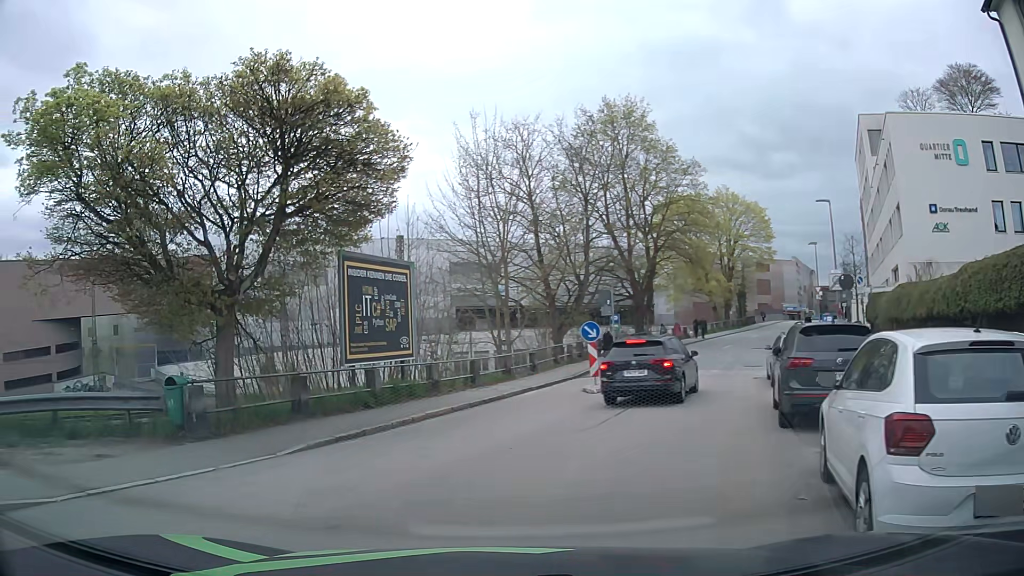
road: residential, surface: asphalt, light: Day
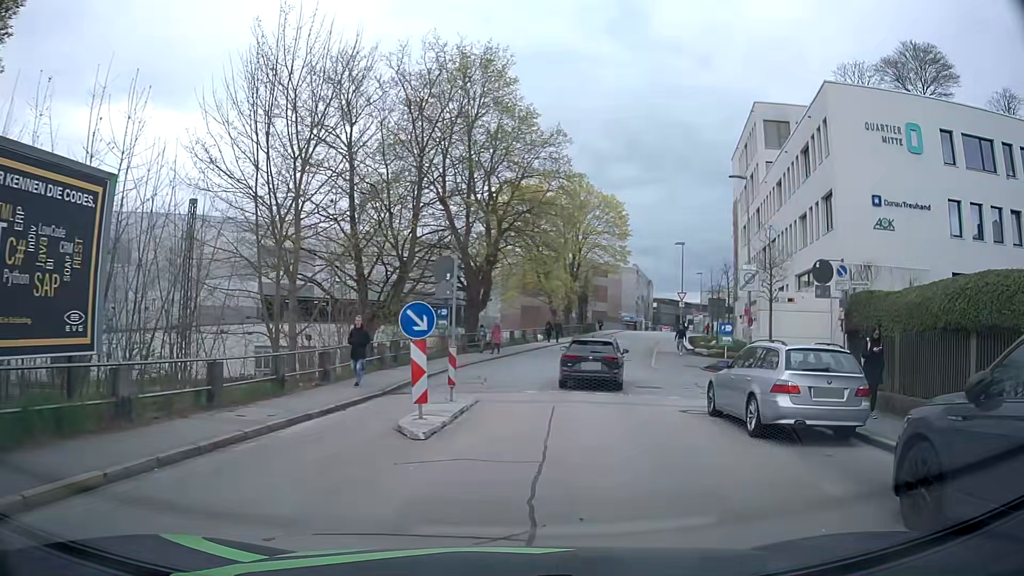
(+0.4, +9.5) m; +13°
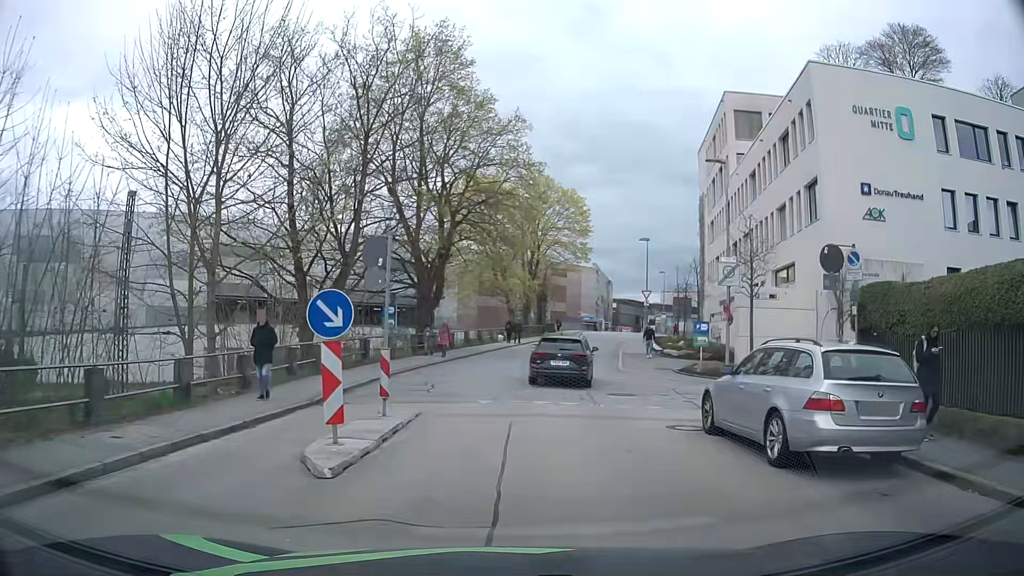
(+0.2, +2.7) m; +5°
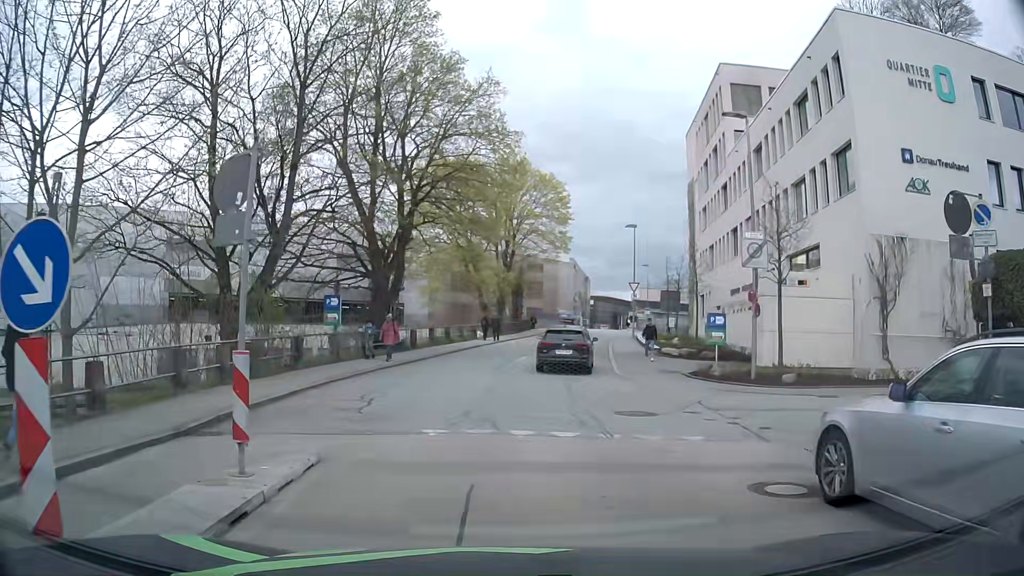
(+0.2, +5.2) m; +3°
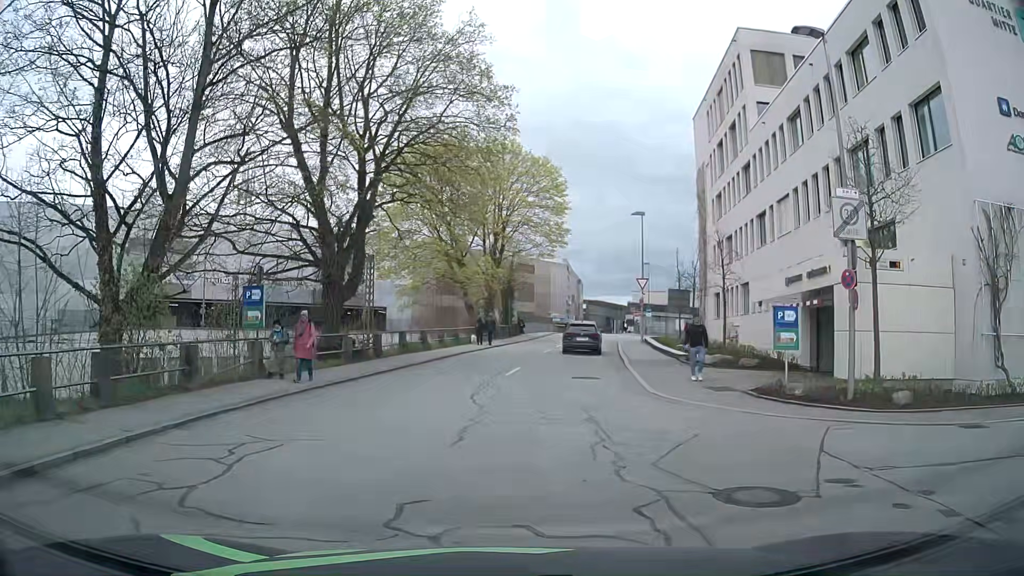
(0.0, +6.3) m; -1°
